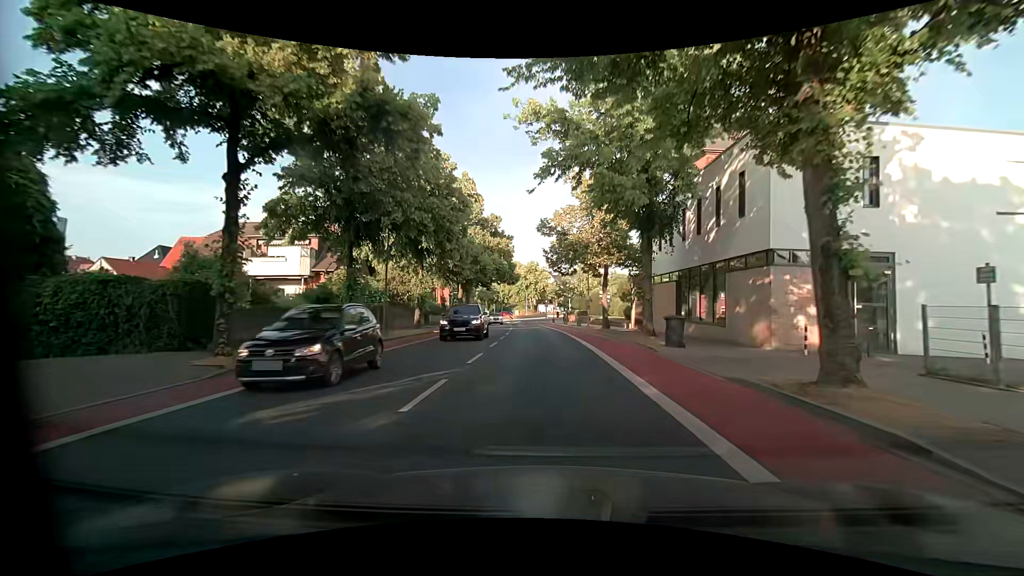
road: unclassified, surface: asphalt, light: Day
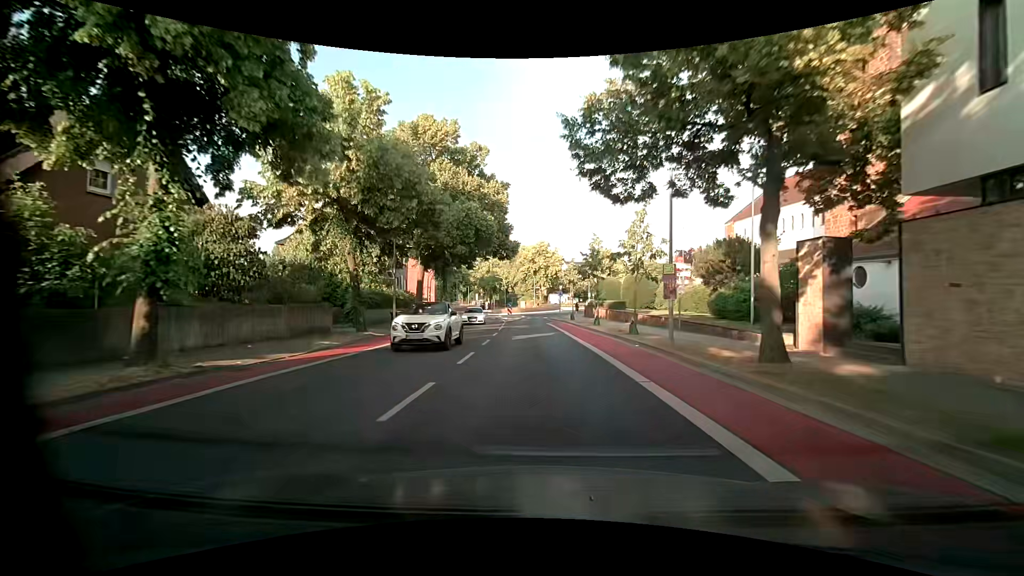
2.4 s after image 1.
(-0.1, +24.4) m; -1°
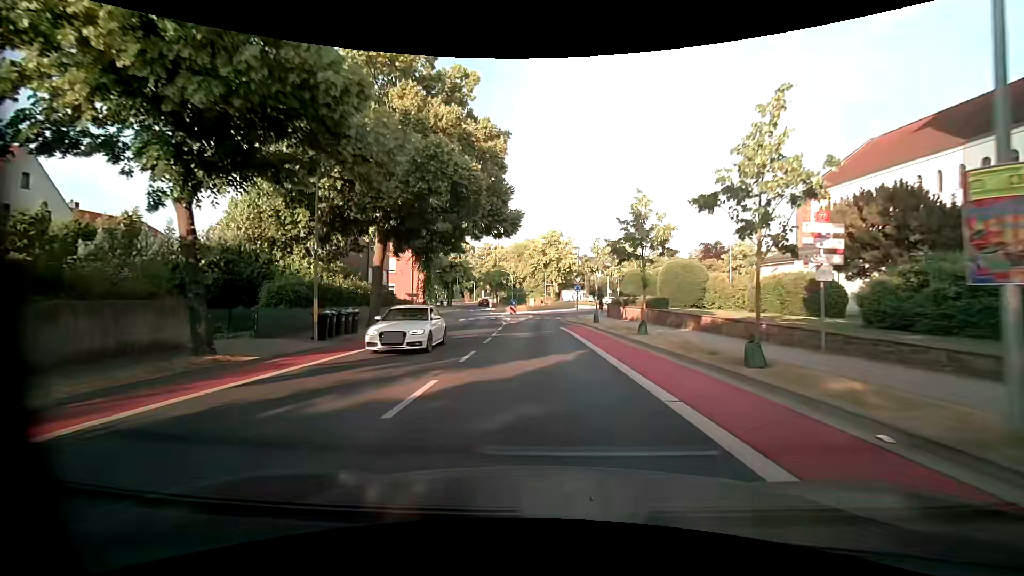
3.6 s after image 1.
(-0.1, +11.8) m; -2°
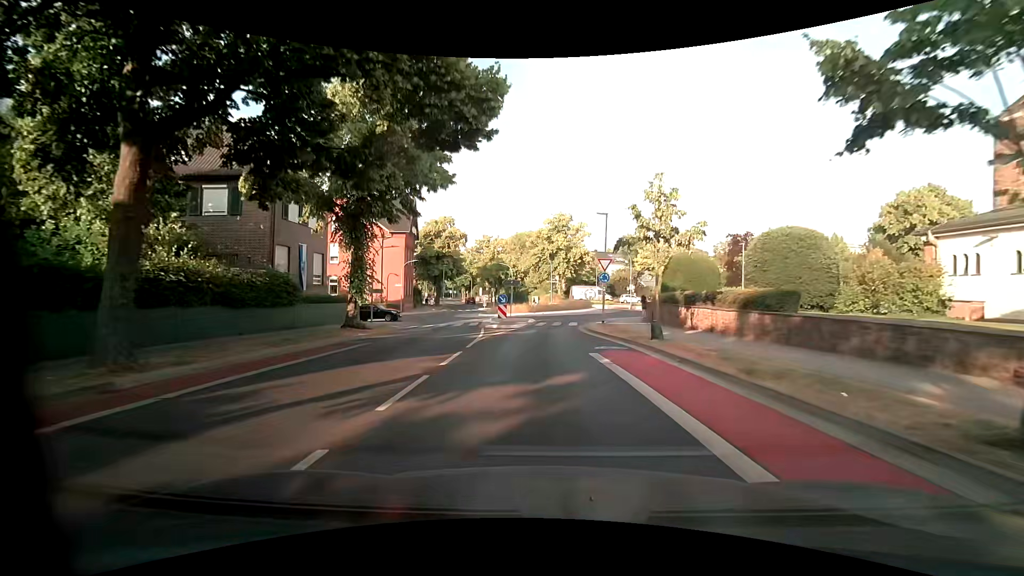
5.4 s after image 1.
(+0.2, +15.9) m; 0°
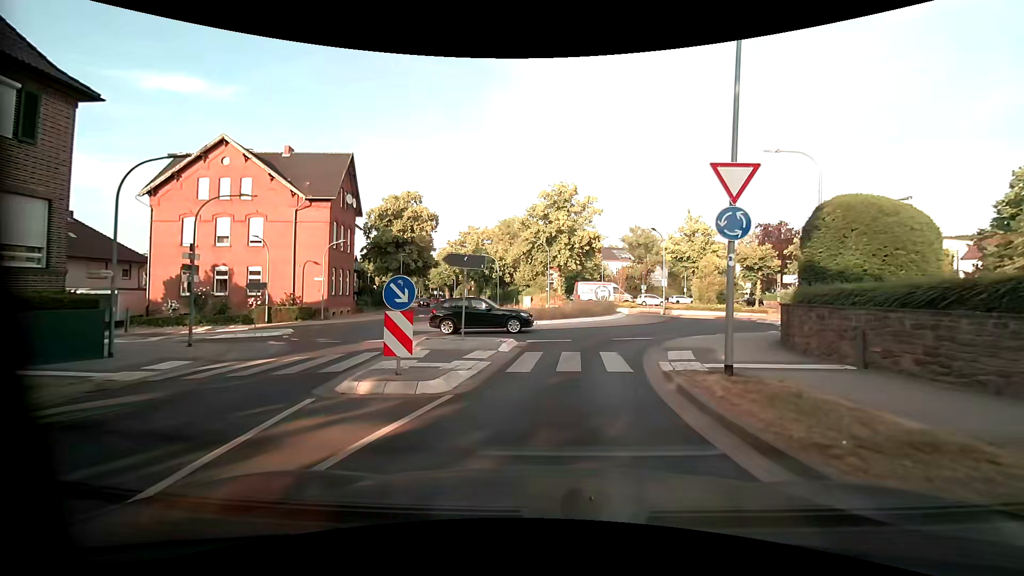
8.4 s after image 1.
(+0.3, +18.9) m; 0°
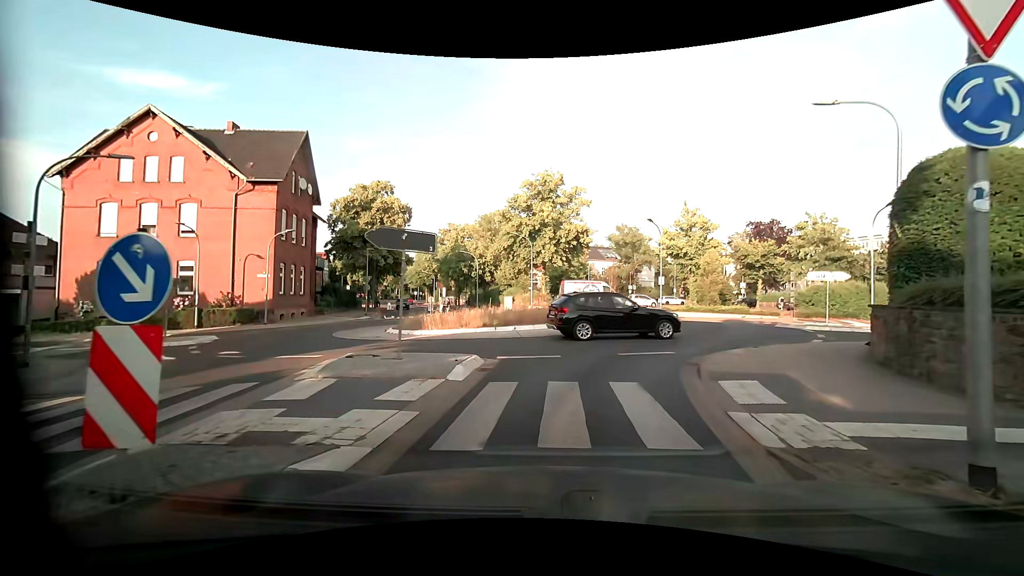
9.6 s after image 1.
(+0.2, +5.2) m; +3°
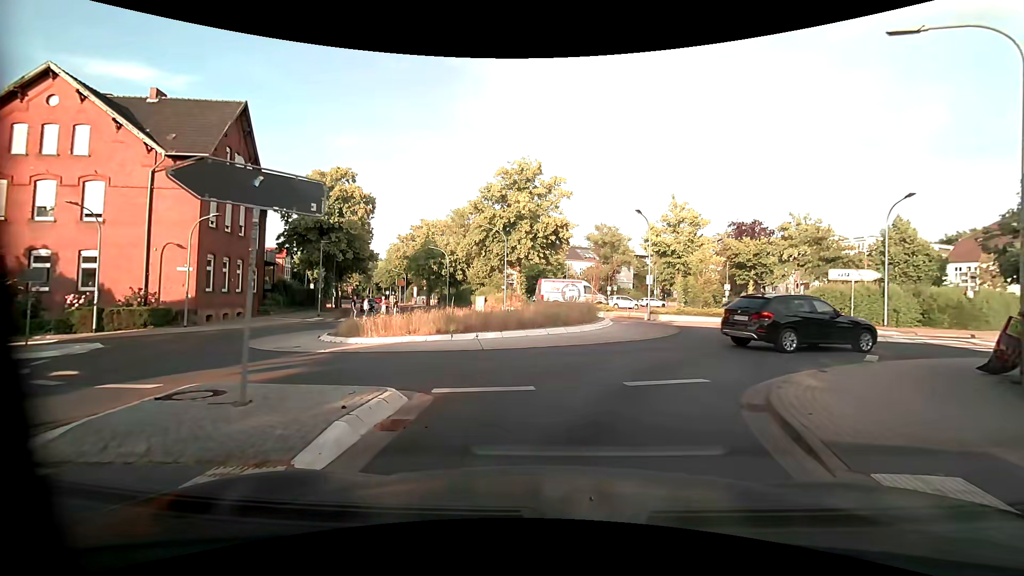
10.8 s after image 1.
(+0.1, +4.6) m; +3°
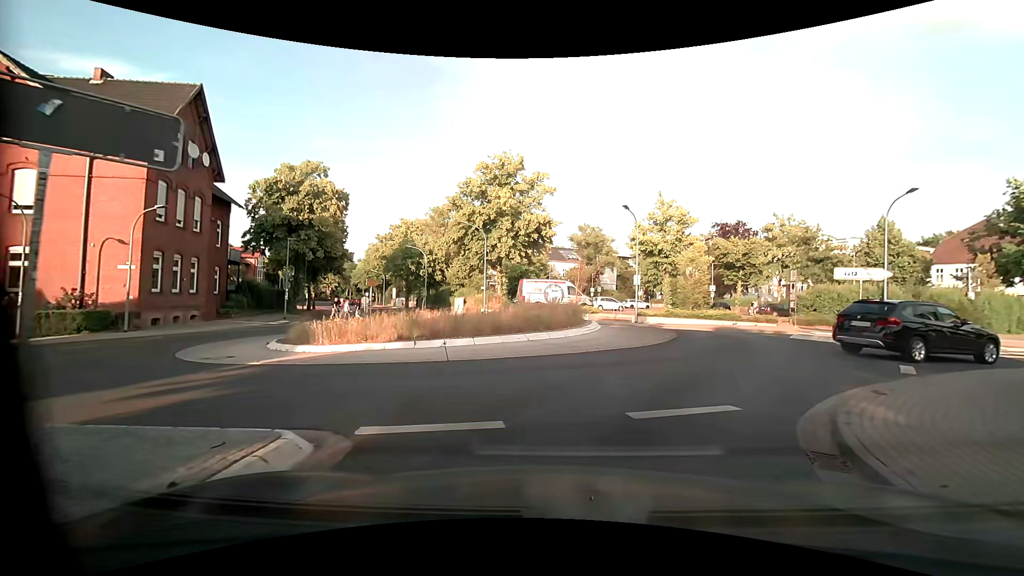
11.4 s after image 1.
(0.0, +2.3) m; +1°
